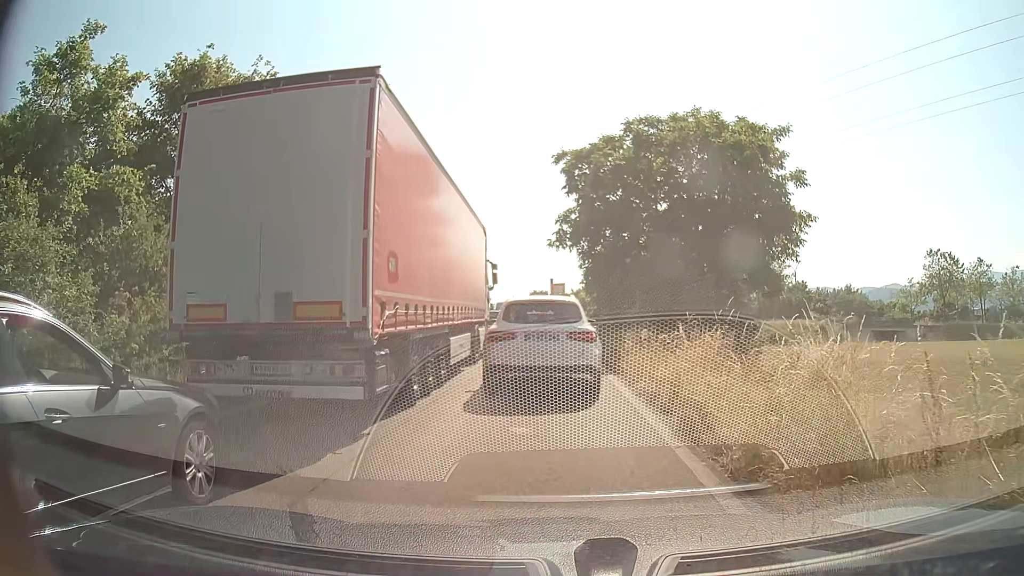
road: trunk_link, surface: asphalt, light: Day
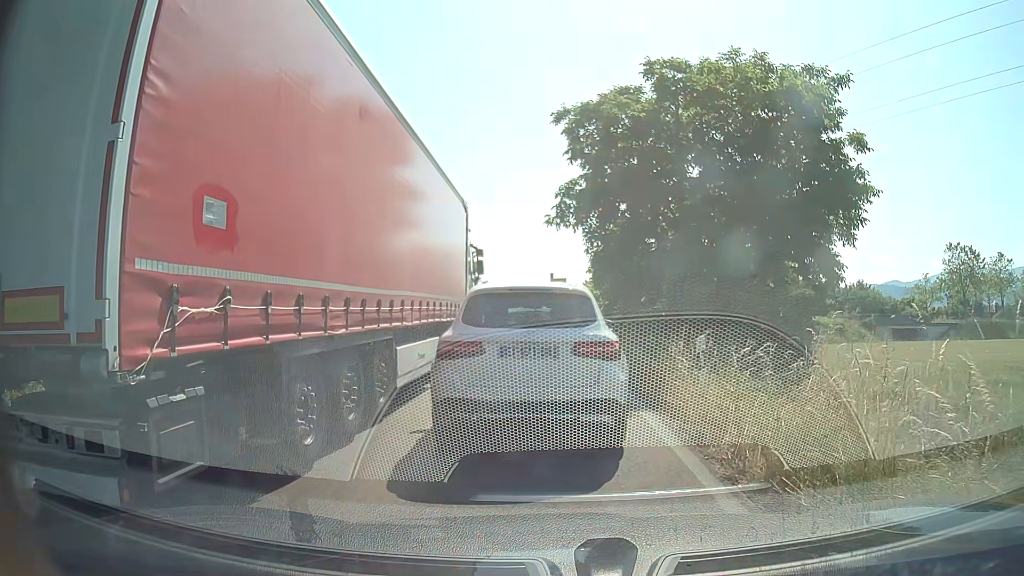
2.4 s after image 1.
(-0.1, +5.7) m; -2°
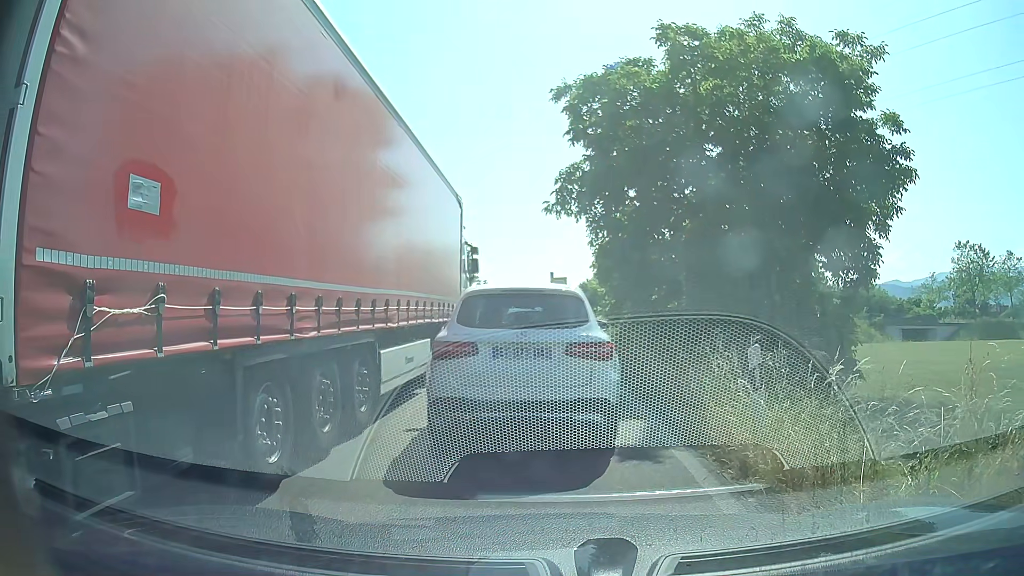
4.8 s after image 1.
(0.0, +2.4) m; +1°
